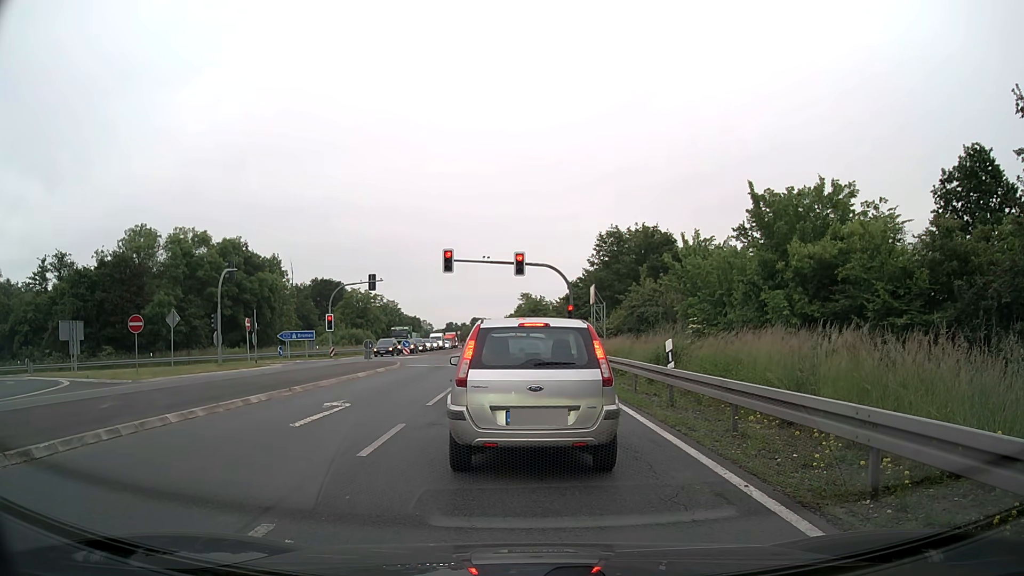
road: primary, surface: asphalt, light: Day
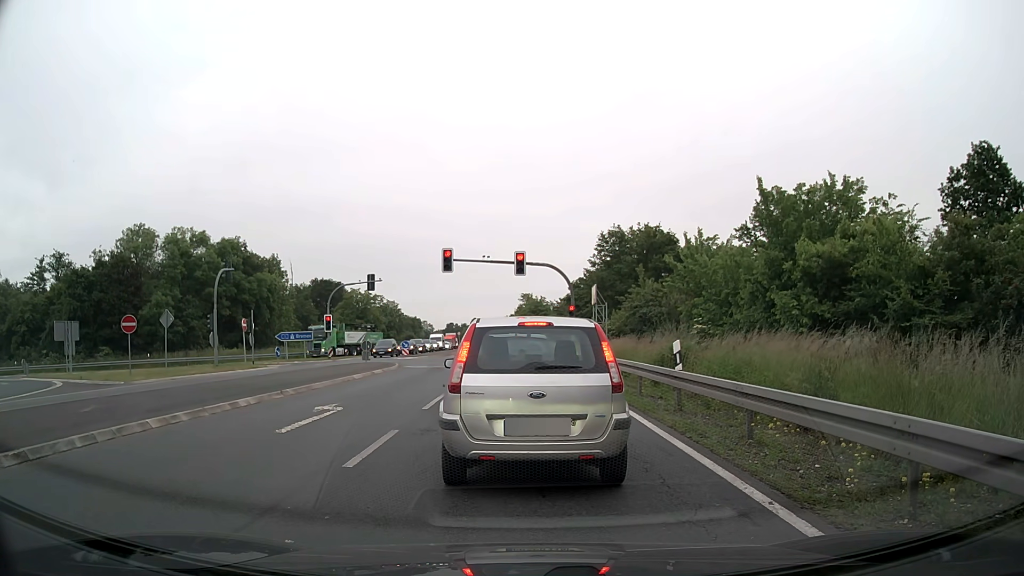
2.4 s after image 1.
(0.0, +0.6) m; 0°
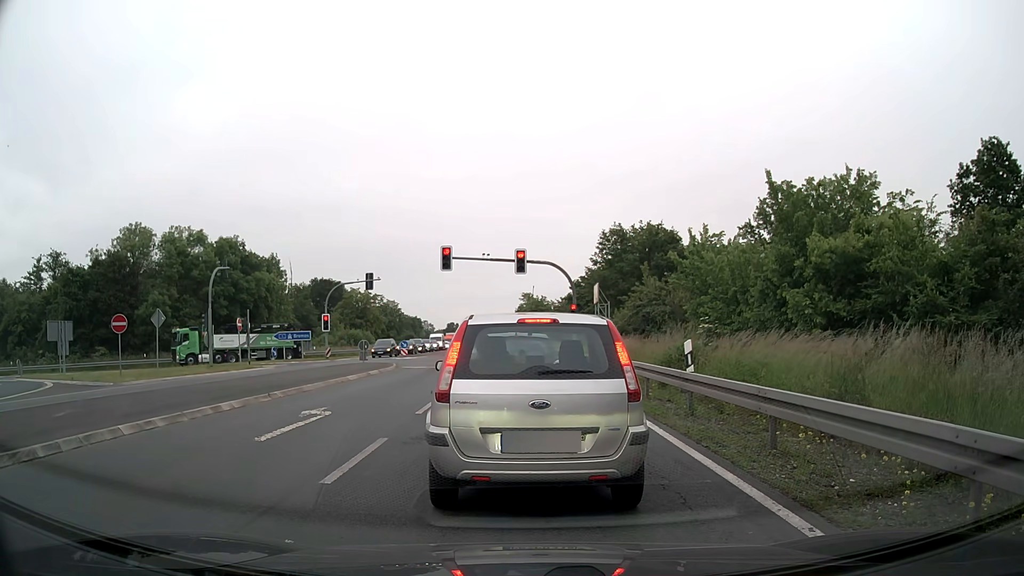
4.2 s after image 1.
(0.0, +0.8) m; 0°
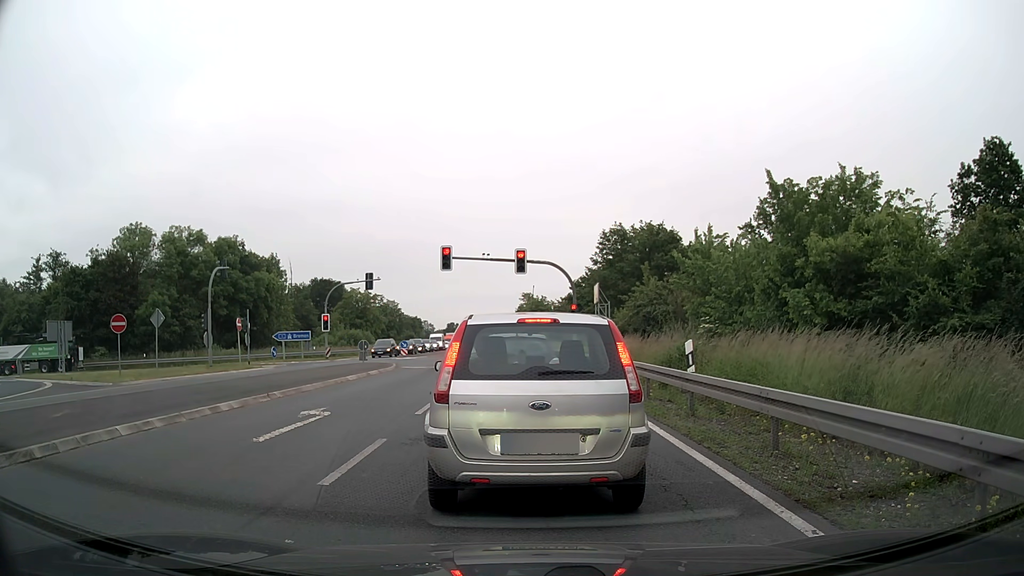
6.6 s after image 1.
(0.0, +0.2) m; 0°
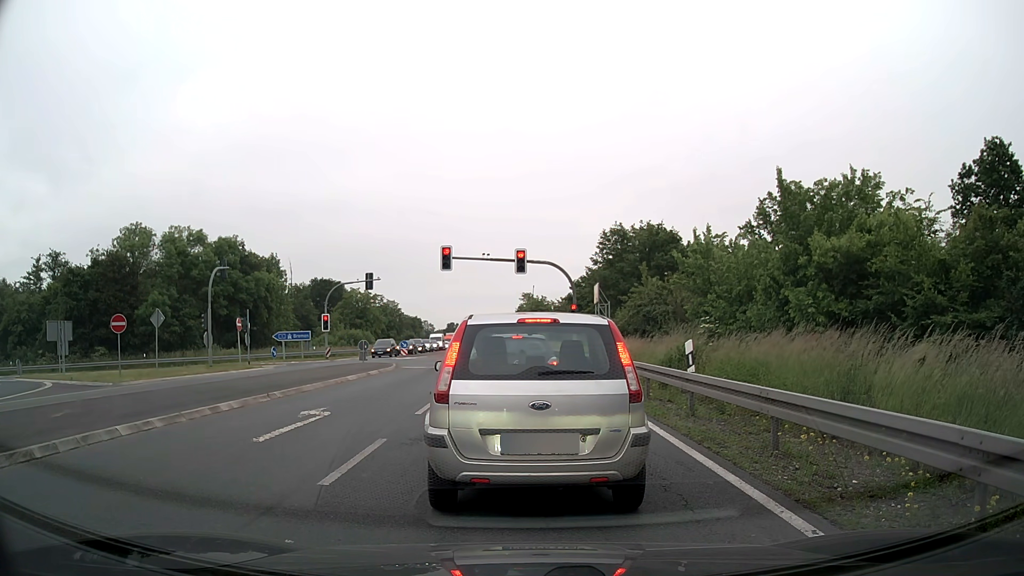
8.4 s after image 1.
(0.0, 0.0) m; 0°
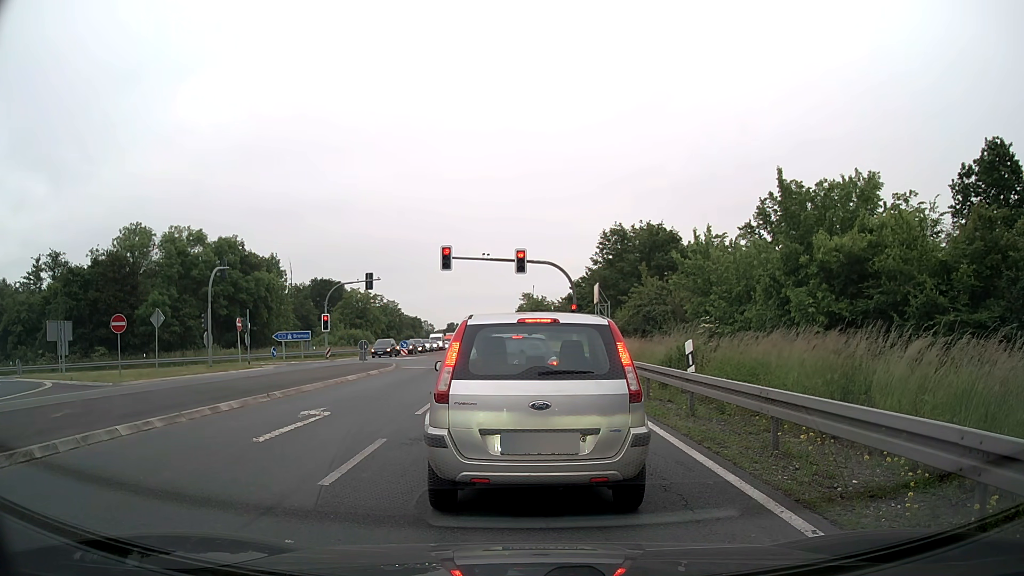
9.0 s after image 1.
(0.0, 0.0) m; 0°
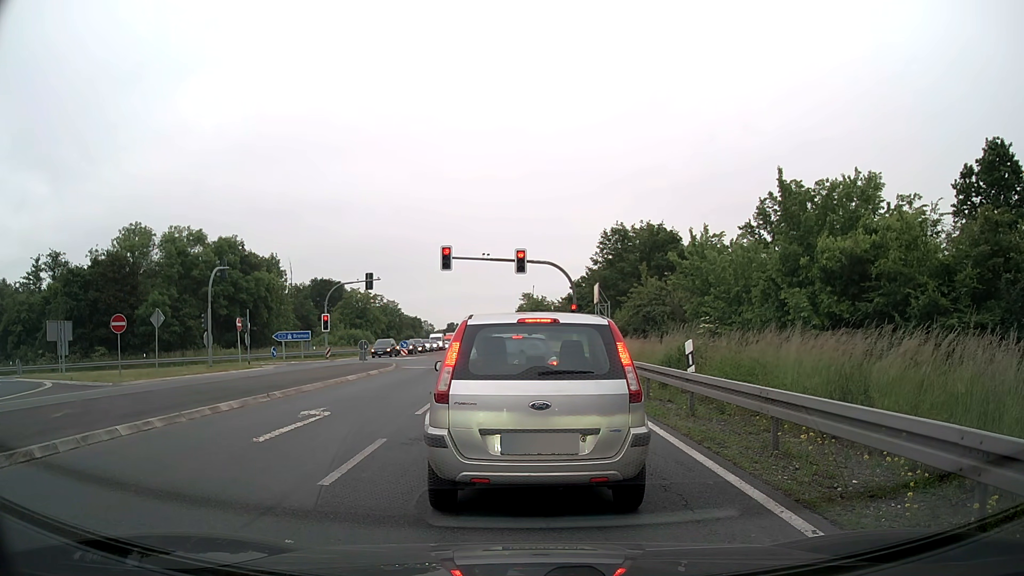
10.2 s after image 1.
(0.0, 0.0) m; 0°
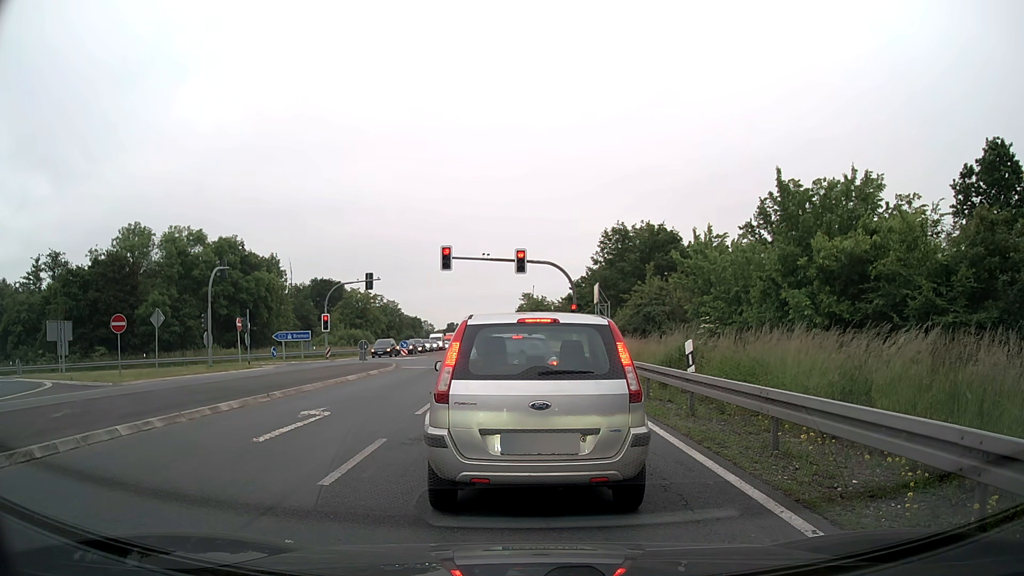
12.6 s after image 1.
(0.0, 0.0) m; 0°
(0, +10) (0, +20) (0, +30) (0, +40) (0, +50) (-1, +60) (-1, +70) (-1, +80) (-2, +90) (-2, +100) m
